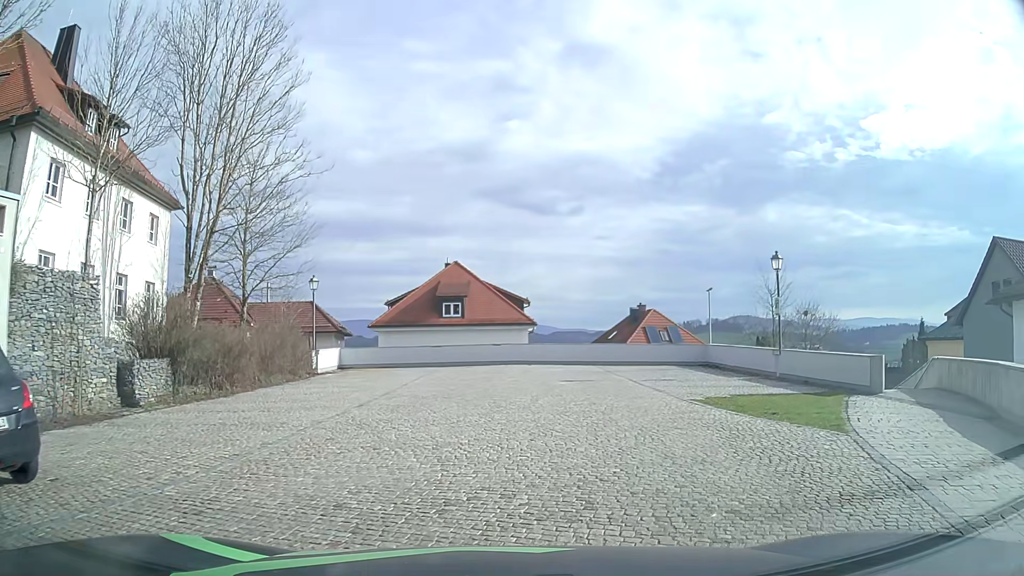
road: tertiary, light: Day
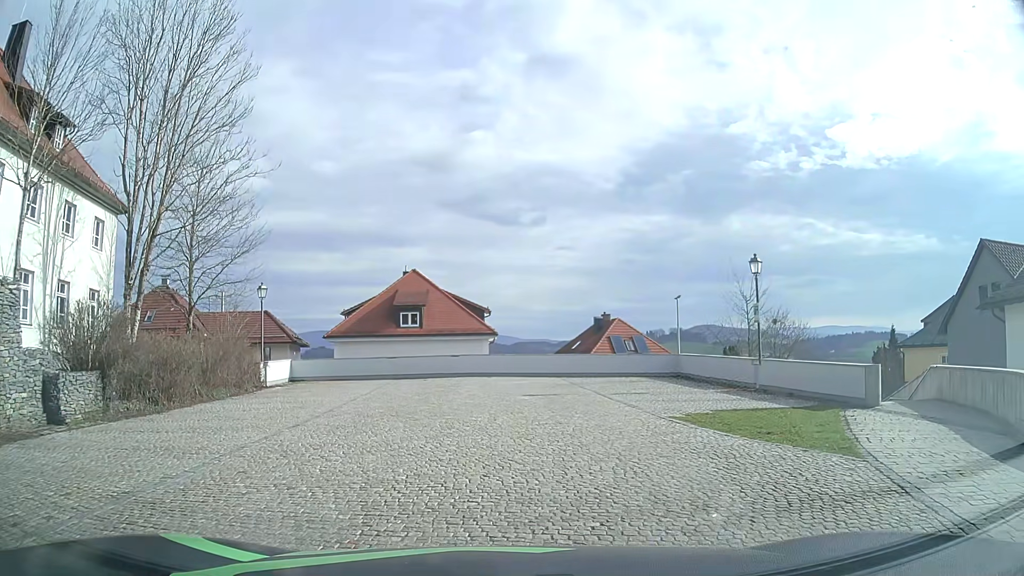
(+0.1, +1.7) m; +6°
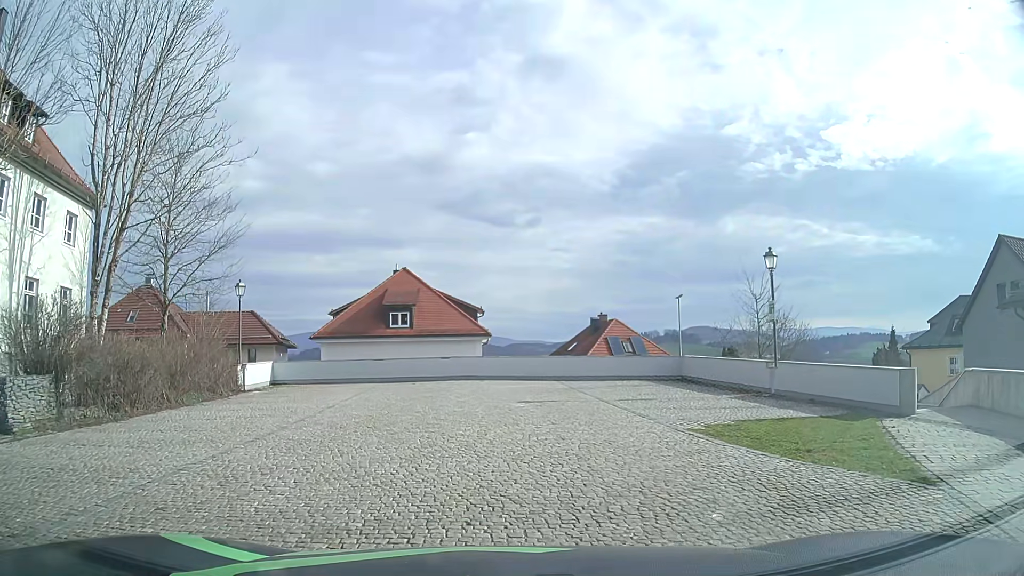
(0.0, +1.8) m; 0°
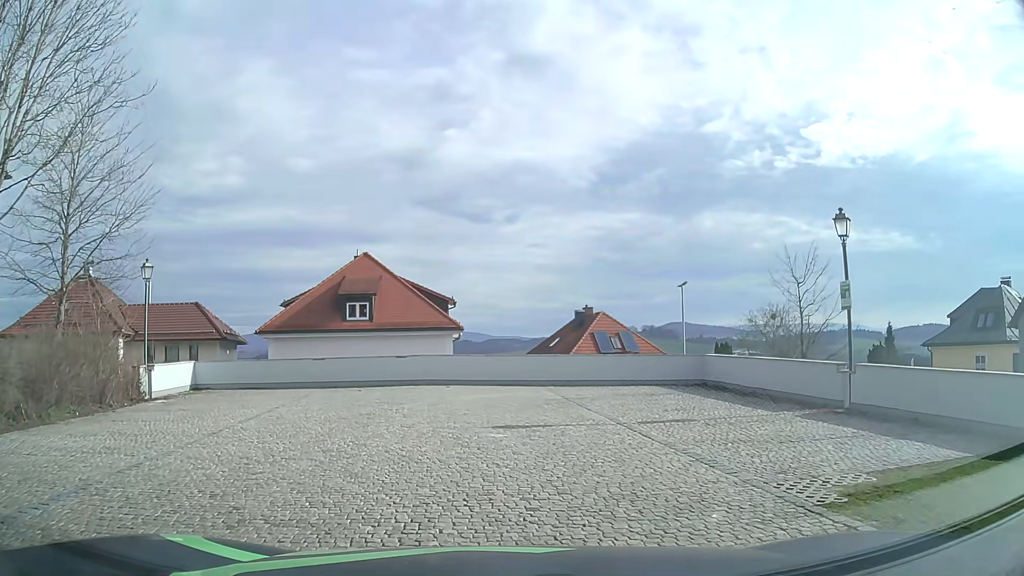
(0.0, +5.9) m; +2°
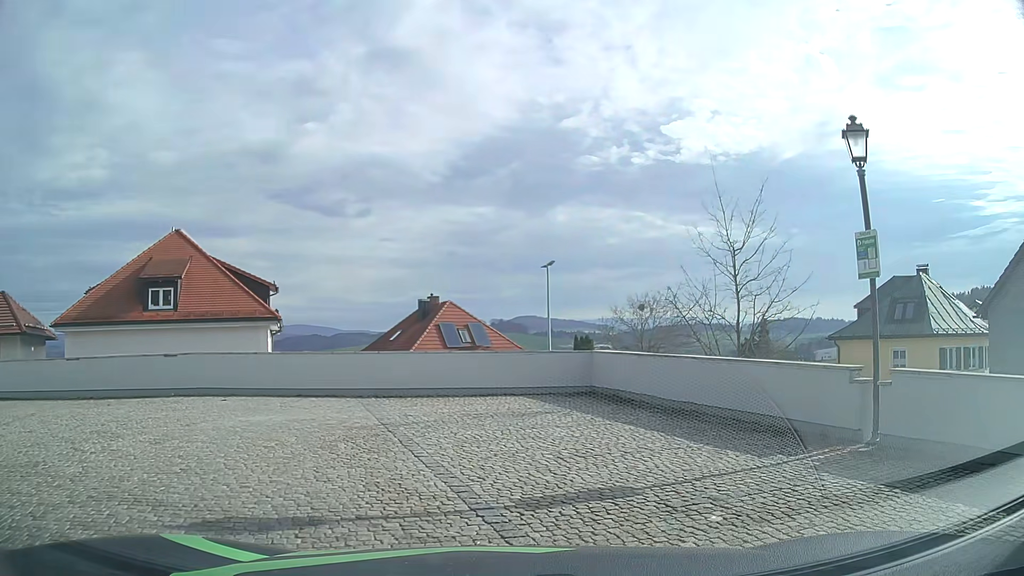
(+0.4, +6.4) m; +14°
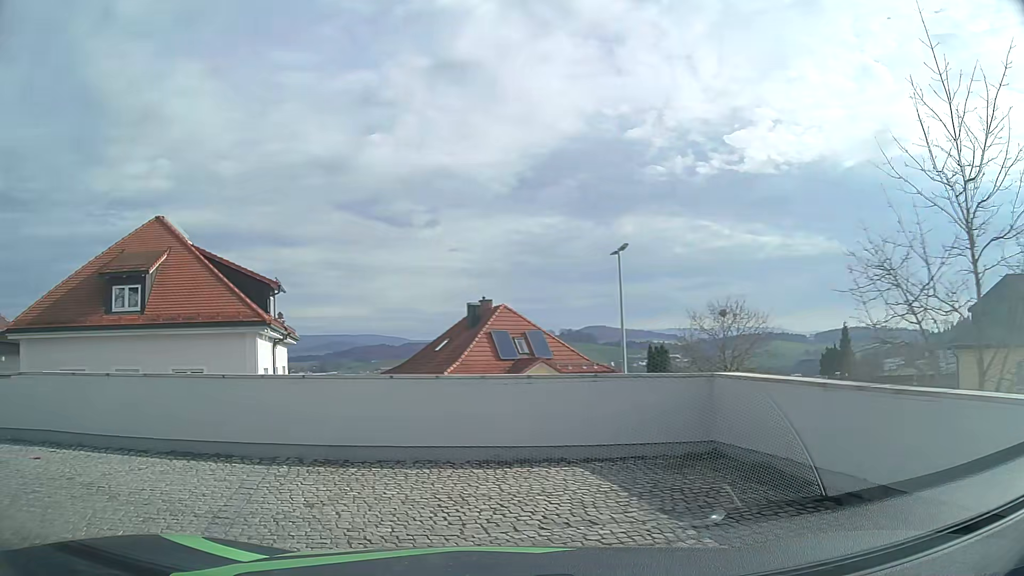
(+0.3, +7.2) m; -7°
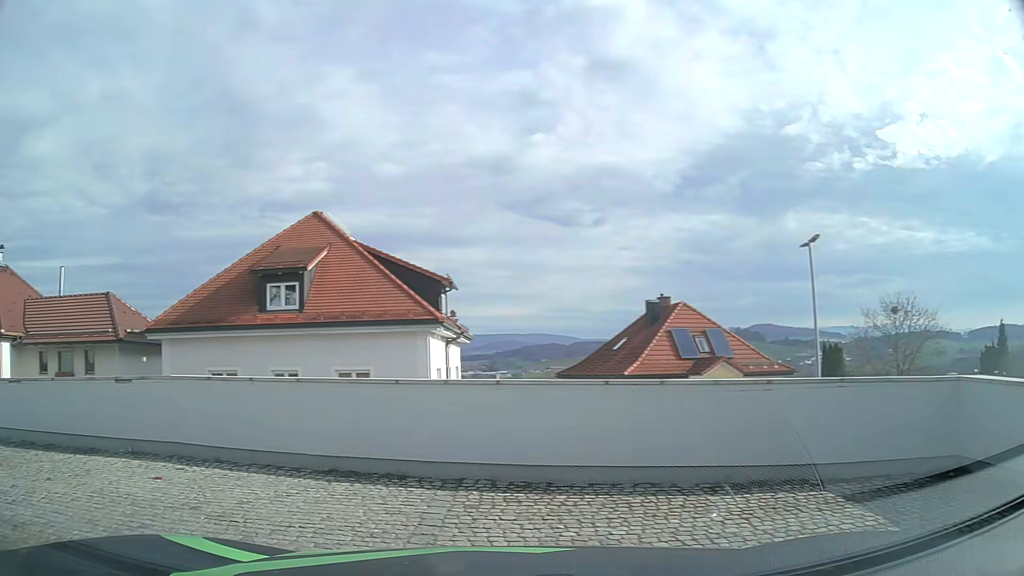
(-0.1, +1.4) m; -13°
